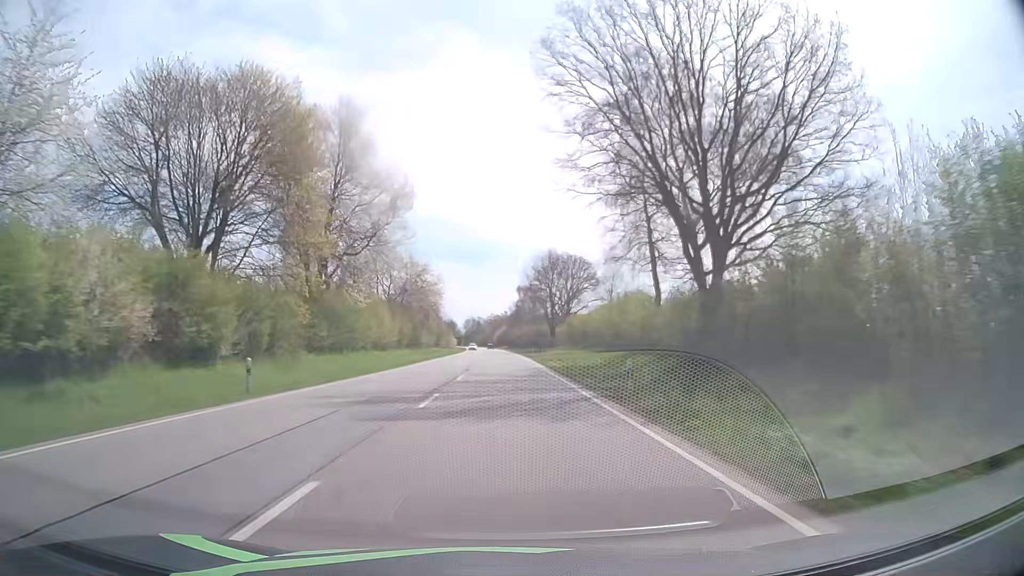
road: primary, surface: asphalt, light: Day
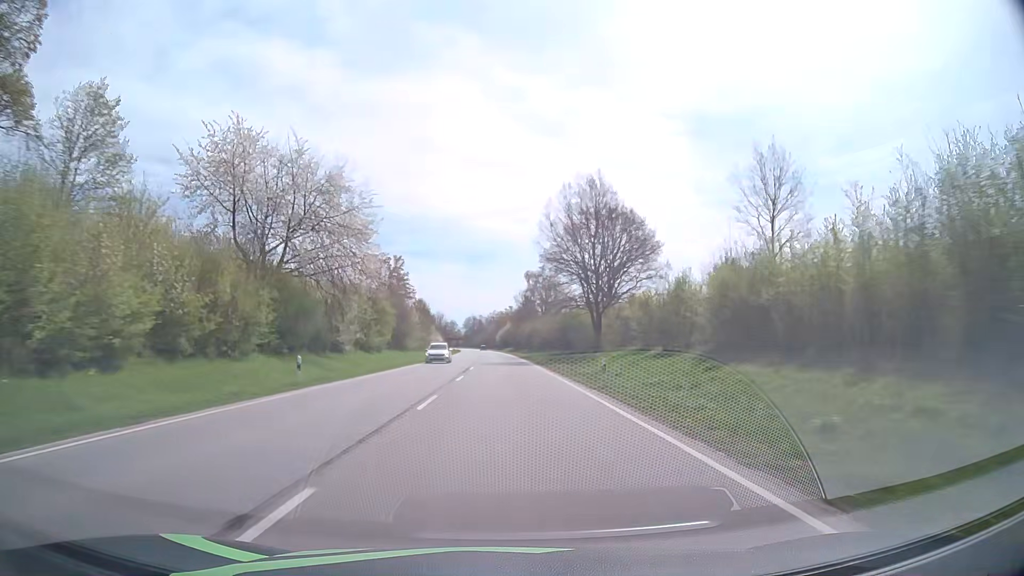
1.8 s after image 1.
(-0.1, +48.1) m; 0°
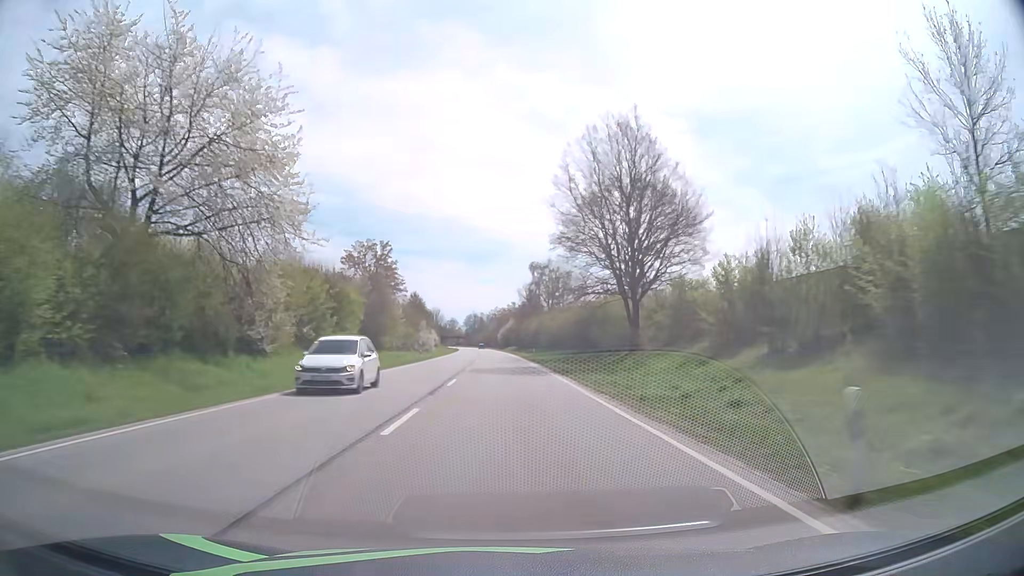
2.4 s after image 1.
(0.0, +16.1) m; 0°
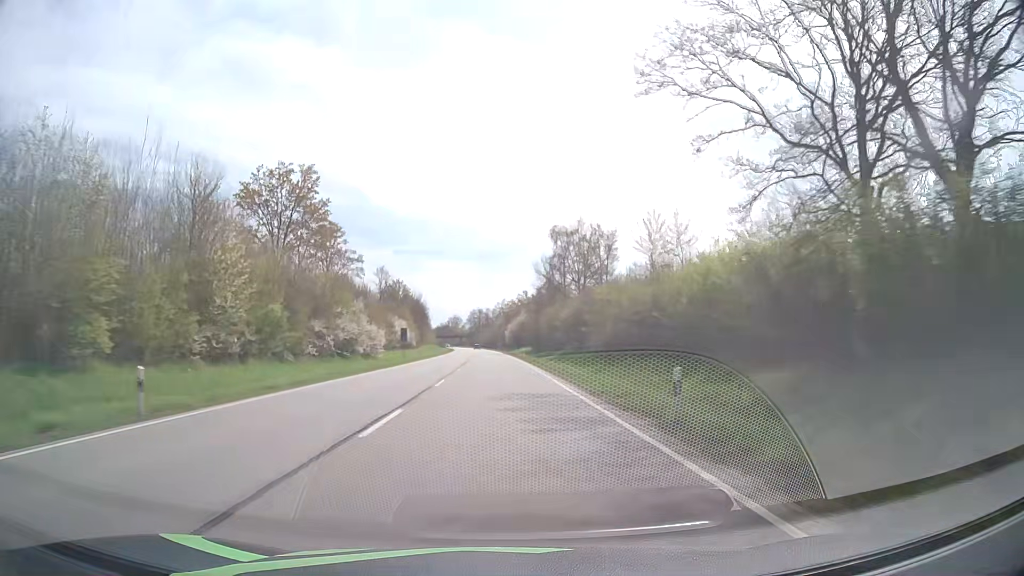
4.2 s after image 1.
(-0.3, +48.2) m; -1°
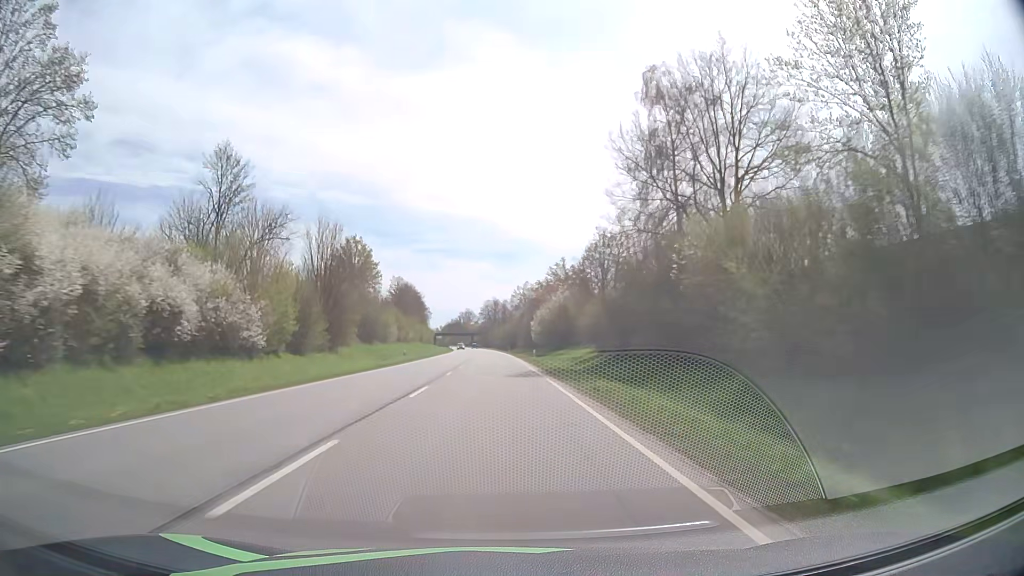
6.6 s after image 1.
(-0.8, +64.4) m; -2°
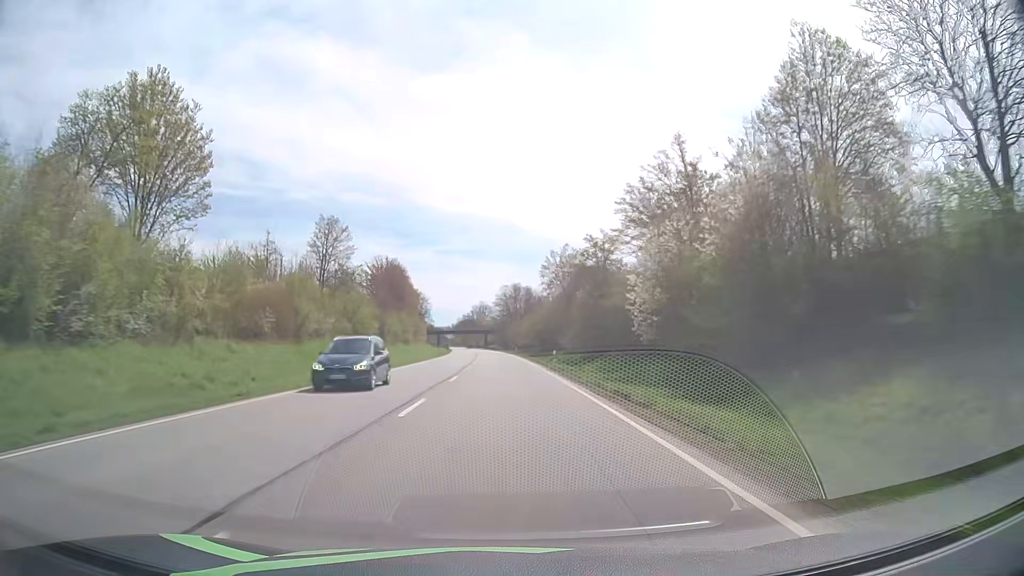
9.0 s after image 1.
(-1.1, +64.5) m; -2°
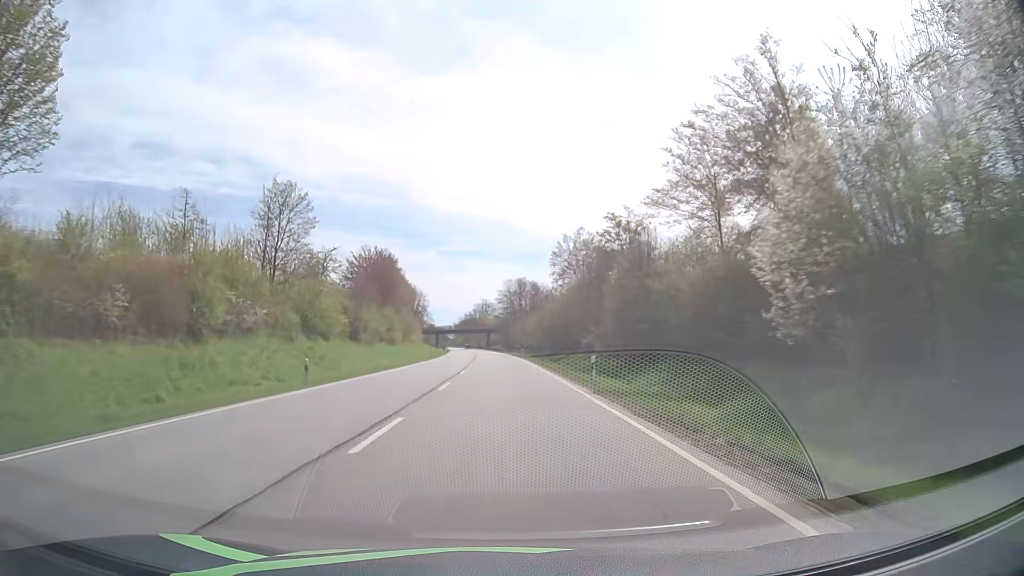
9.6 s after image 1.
(-0.1, +16.1) m; 0°
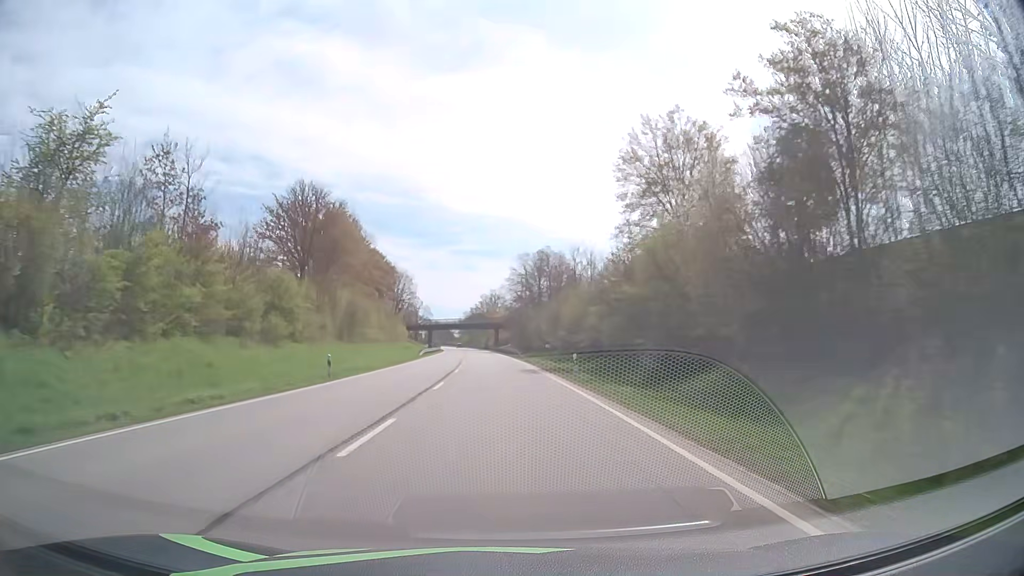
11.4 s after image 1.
(-0.5, +48.0) m; -1°
(0, +10) (0, +20) (0, +30) (0, +40) (-1, +50) (-1, +60) (-1, +70) (-2, +80) (-3, +90) (-3, +100) m
